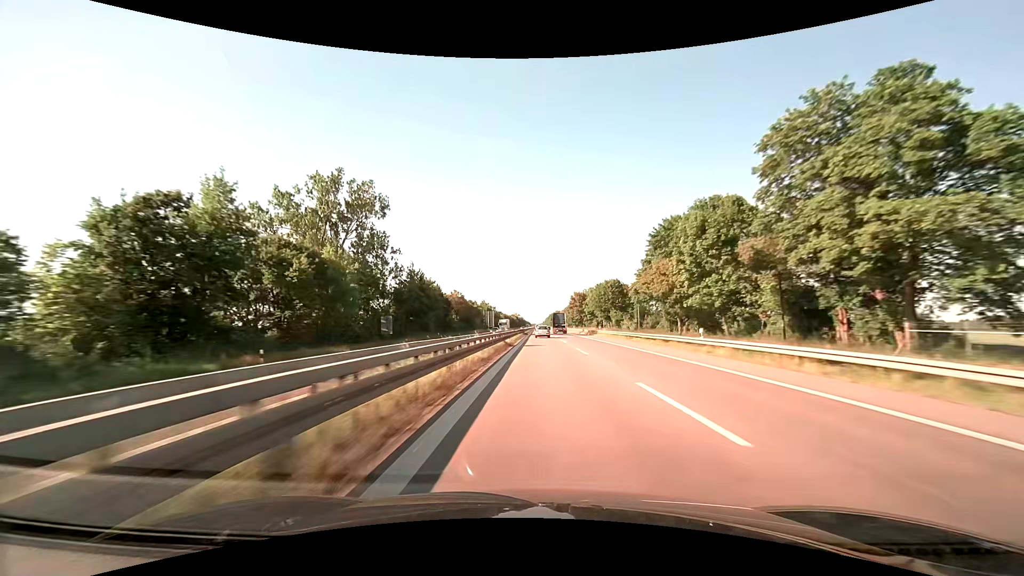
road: trunk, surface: asphalt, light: Day
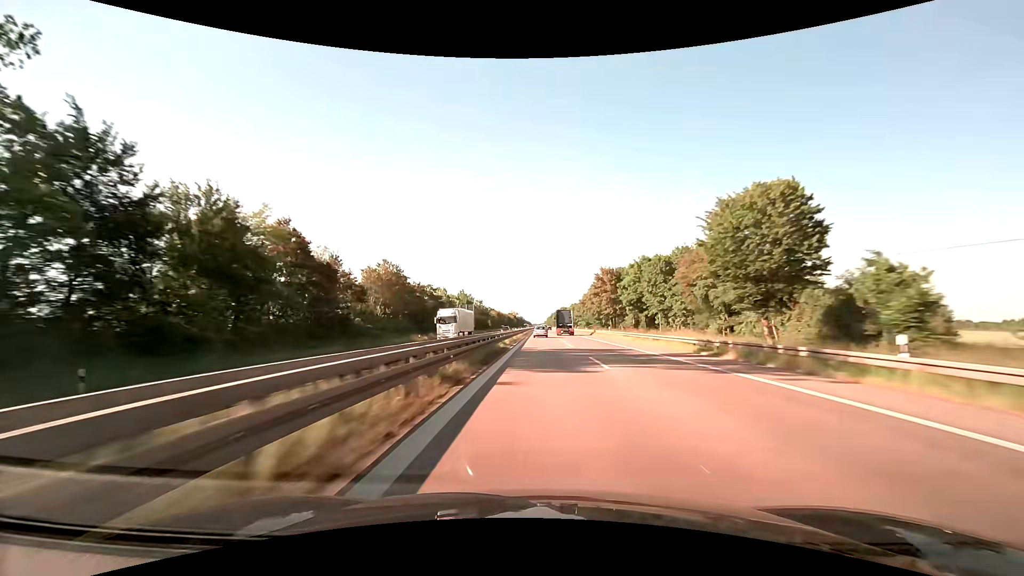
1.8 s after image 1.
(+0.1, +61.9) m; 0°
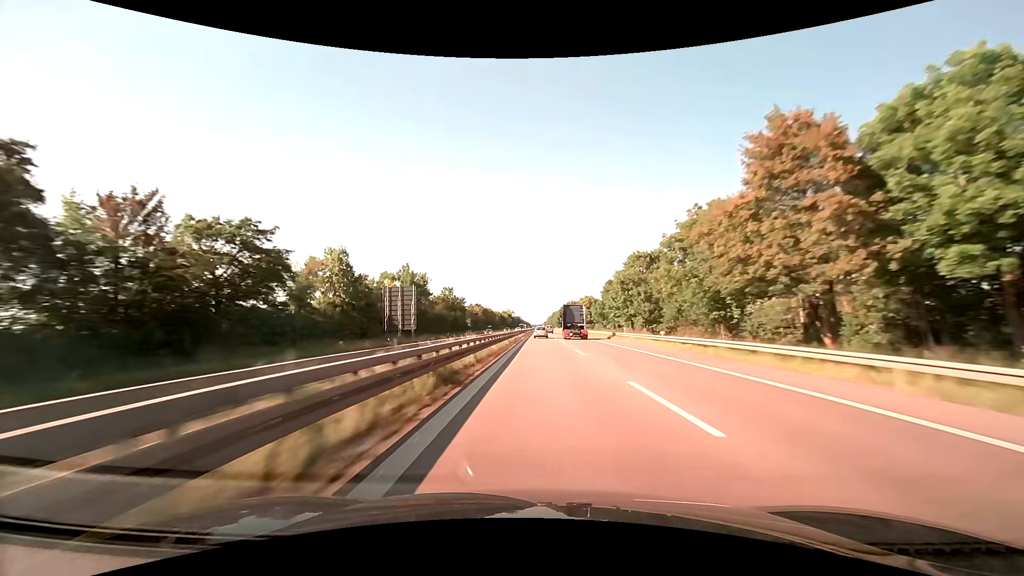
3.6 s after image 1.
(+0.1, +63.6) m; 0°
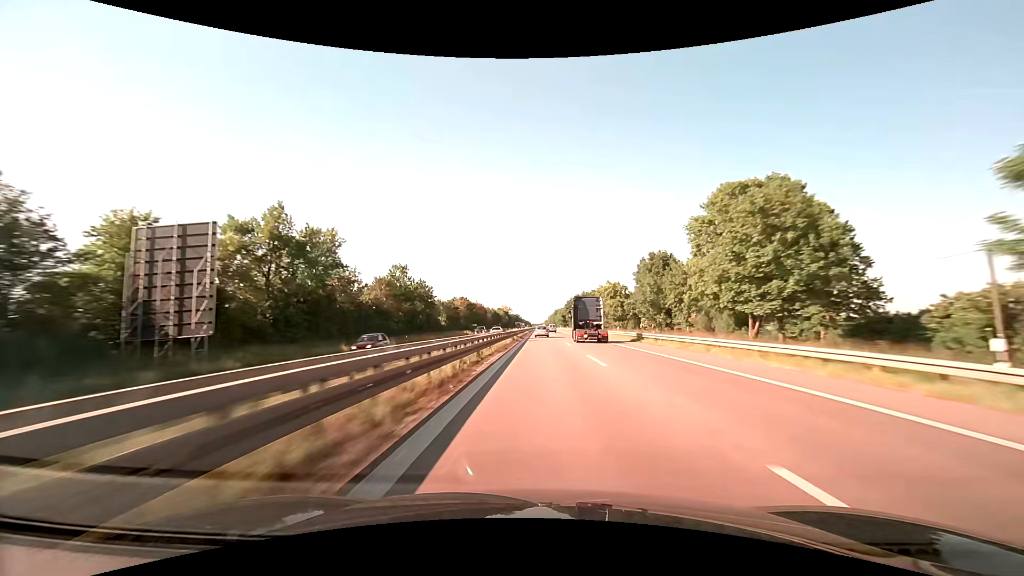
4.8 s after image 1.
(-0.1, +43.3) m; 0°
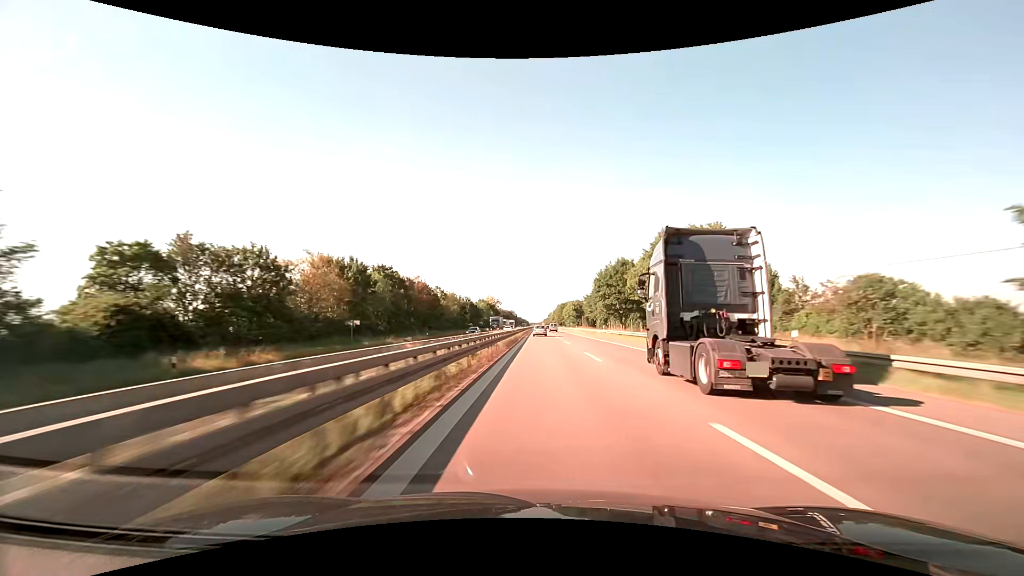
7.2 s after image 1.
(-0.1, +87.9) m; 0°
(0, +10) (0, +20) (0, +30) (0, +40) (0, +50) (0, +60) (0, +70) (0, +80) (0, +90) (0, +100) m
